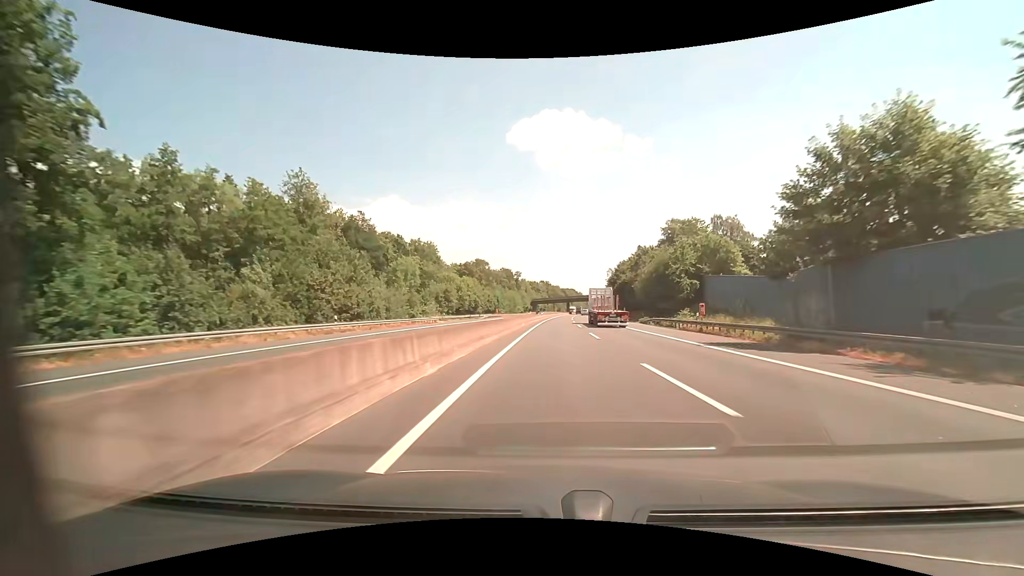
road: motorway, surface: asphalt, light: Day
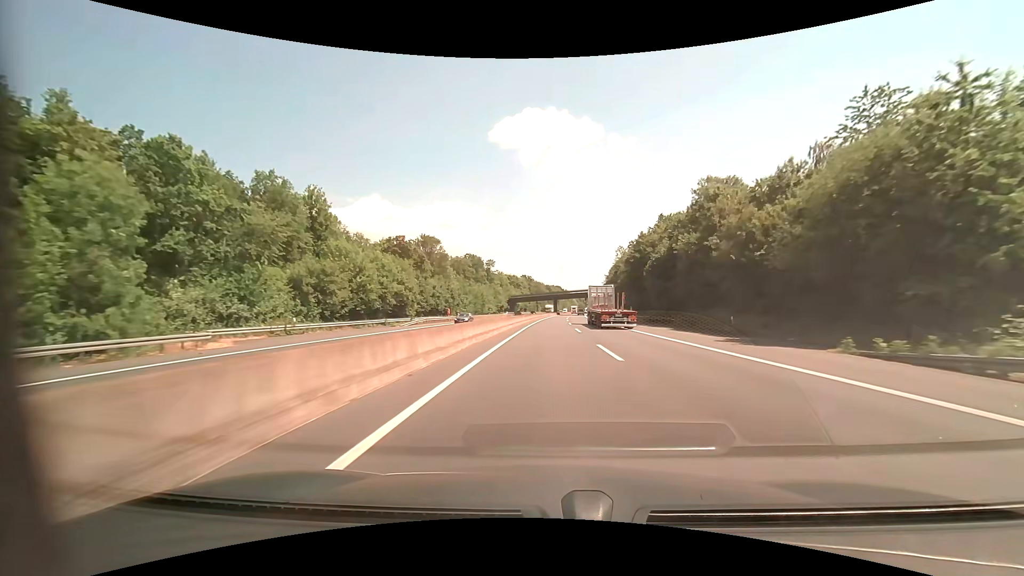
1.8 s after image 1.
(+1.3, +47.7) m; +2°
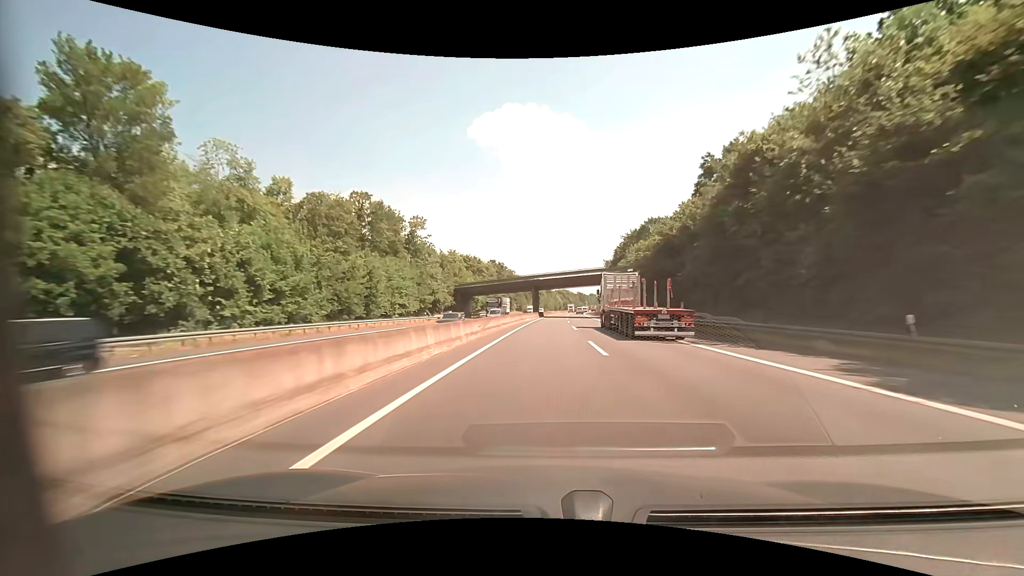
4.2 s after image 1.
(+1.4, +71.8) m; +2°
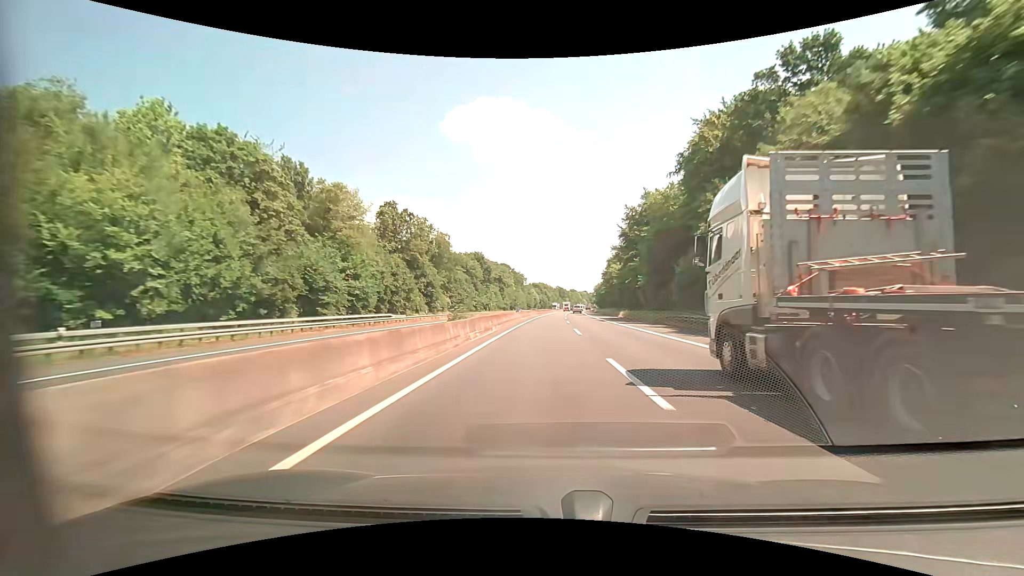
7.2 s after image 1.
(+3.0, +98.3) m; +3°
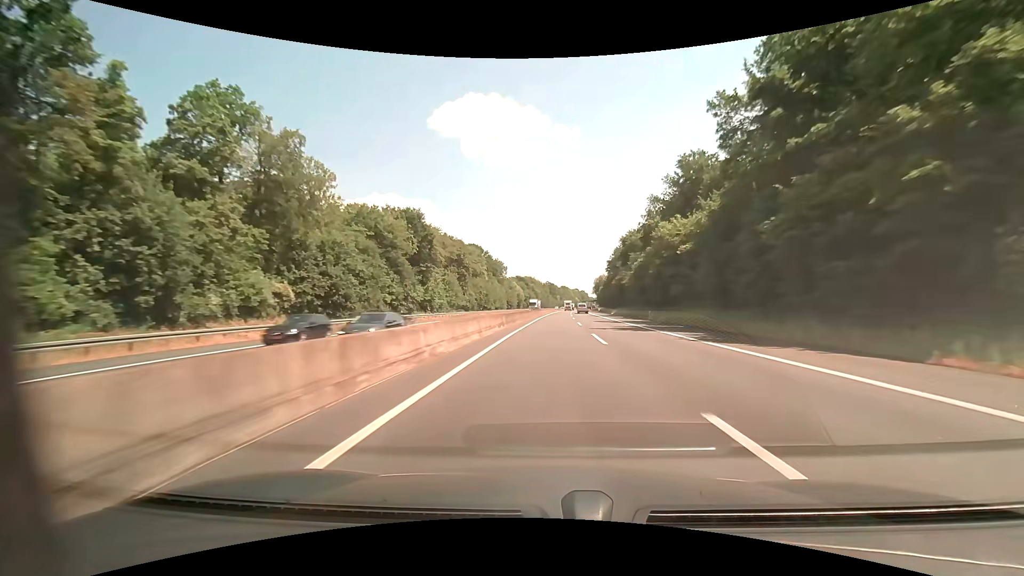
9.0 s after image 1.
(+0.8, +60.9) m; +1°
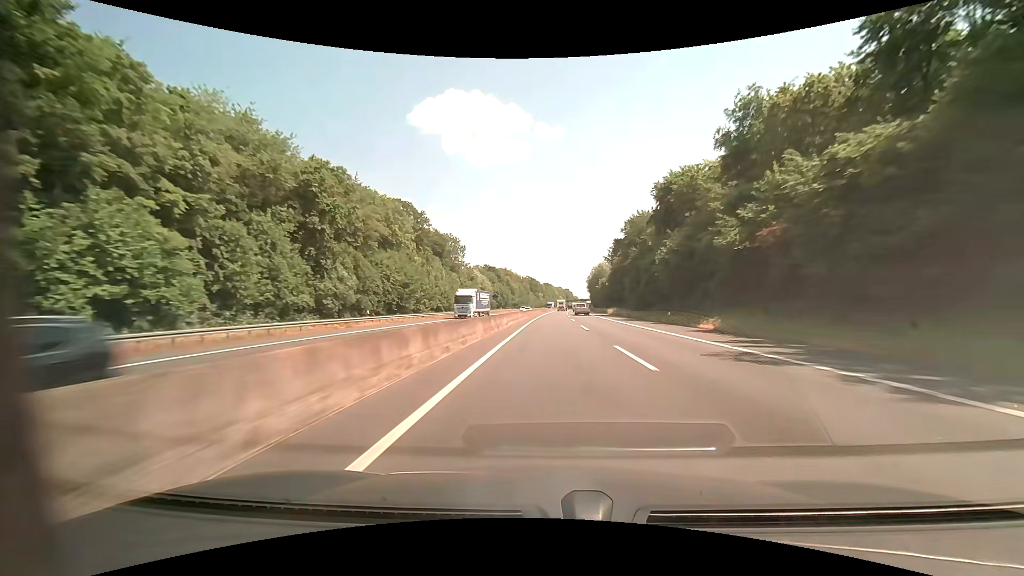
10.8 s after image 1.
(+1.3, +61.4) m; +2°
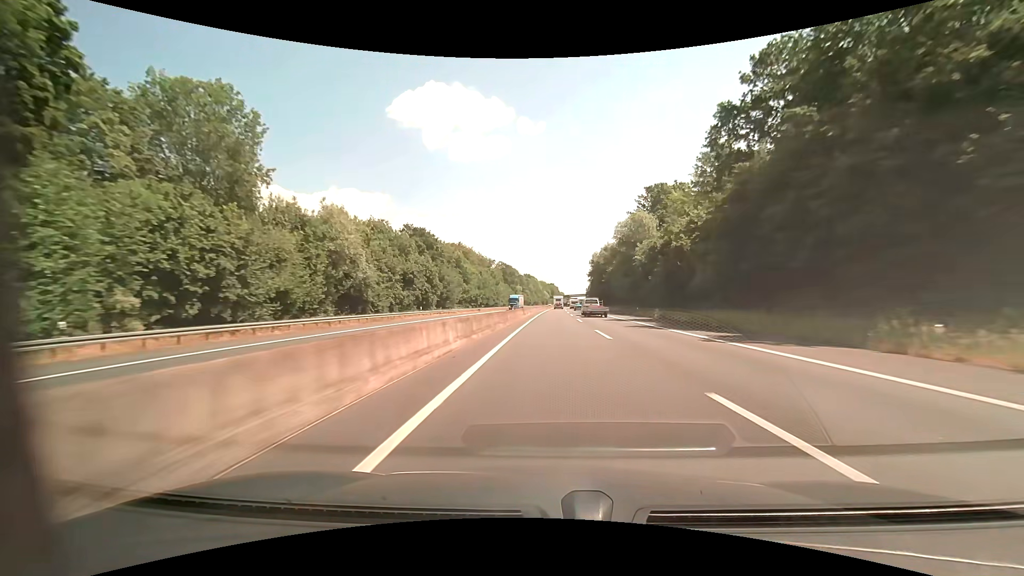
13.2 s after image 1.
(+1.2, +81.4) m; +2°
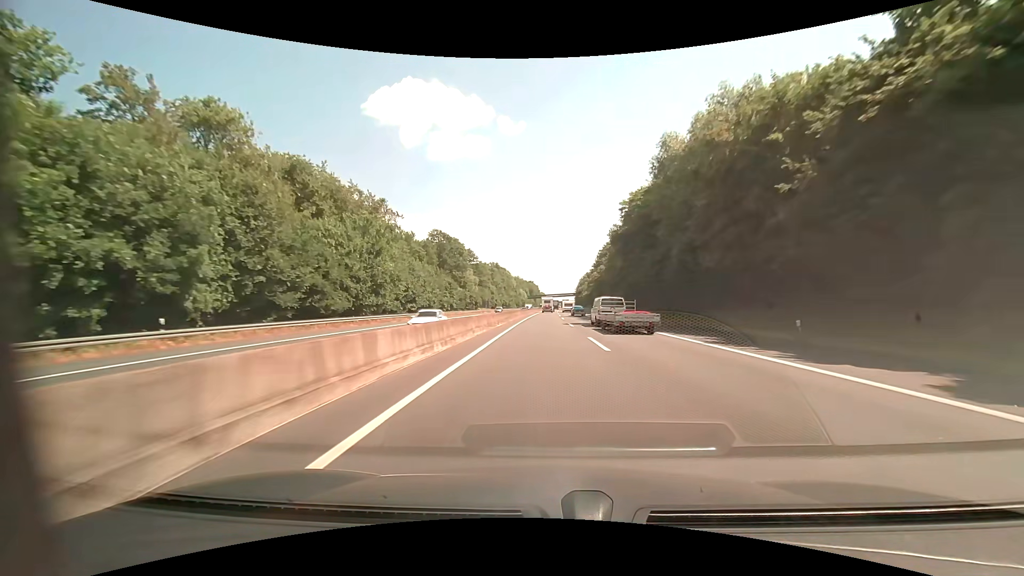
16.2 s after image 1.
(+2.1, +93.8) m; +2°
(0, +10) (0, +20) (0, +30) (0, +40) (0, +50) (+1, +60) (+1, +70) (+1, +80) (+1, +90) (+1, +100) m
